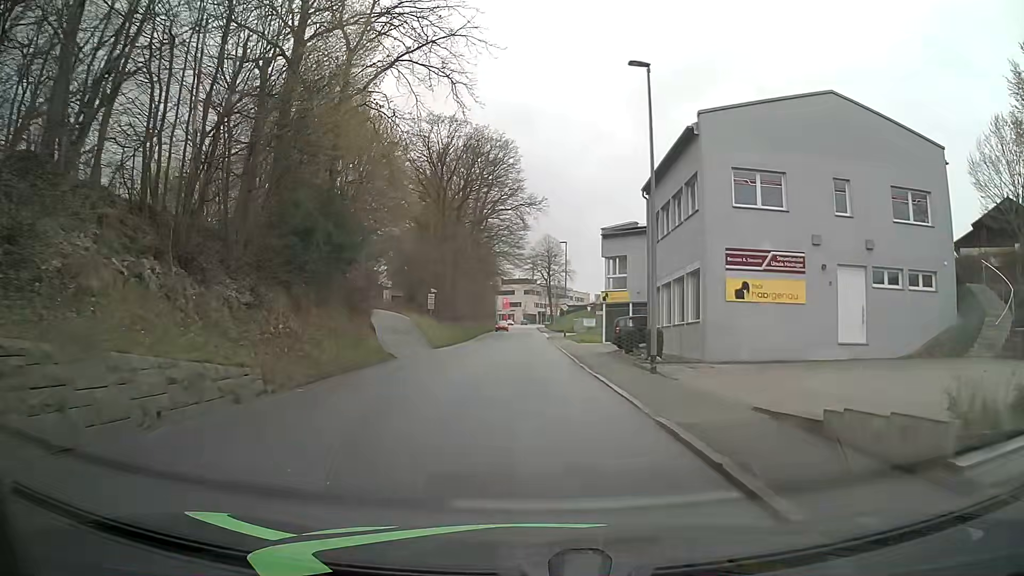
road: tertiary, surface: asphalt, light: Day
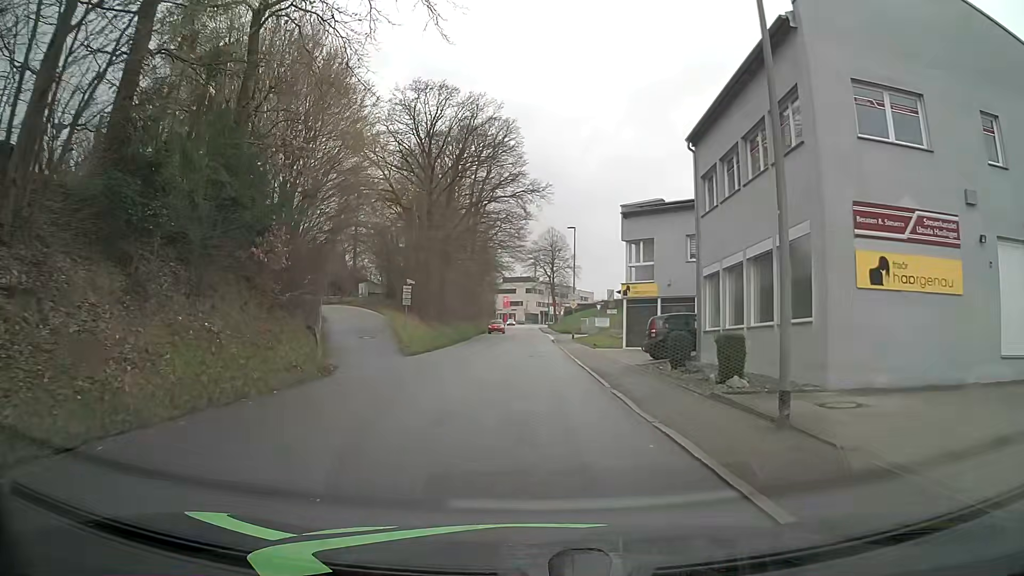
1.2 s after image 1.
(0.0, +8.9) m; 0°
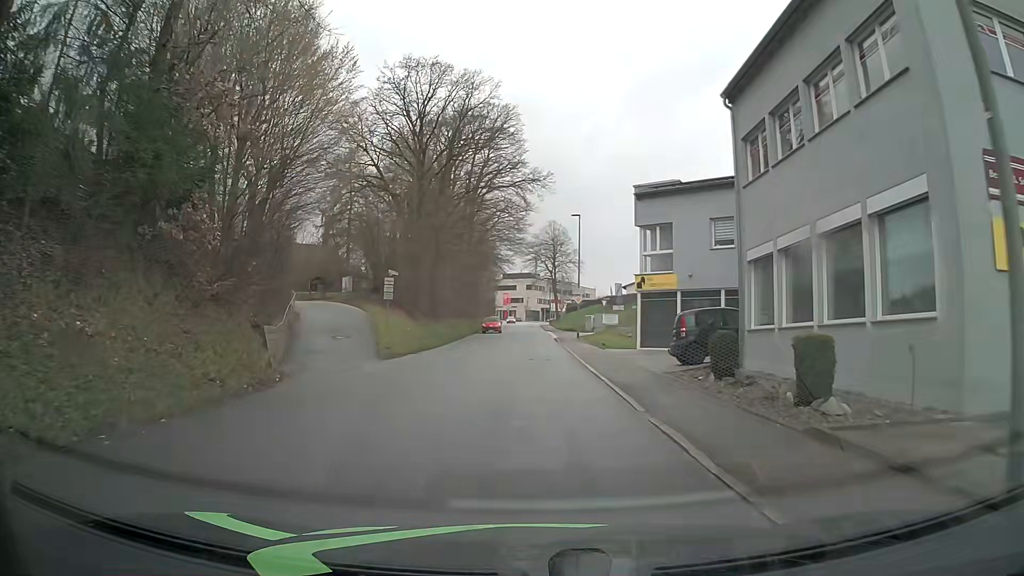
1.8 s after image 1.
(0.0, +4.5) m; 0°
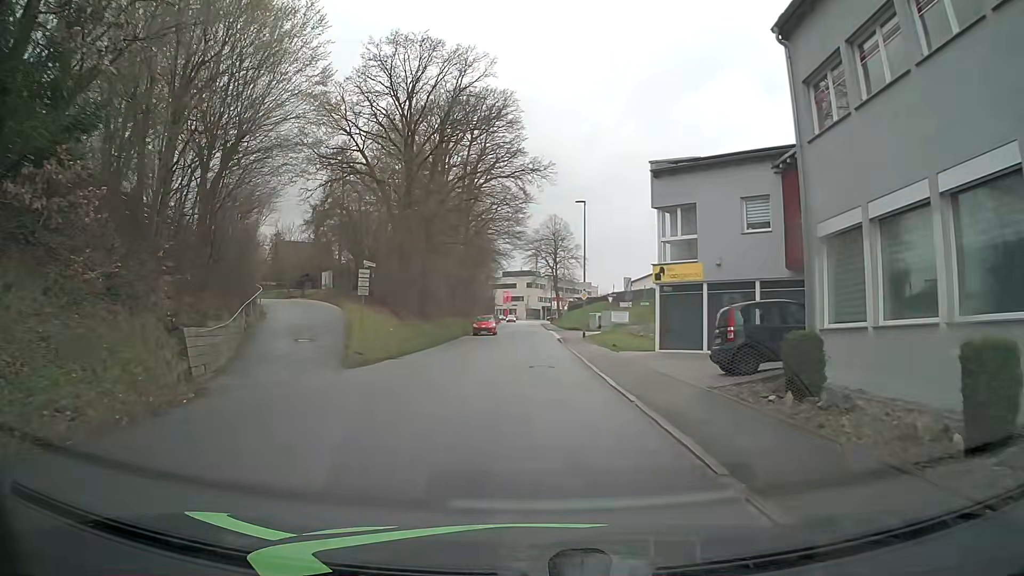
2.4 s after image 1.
(0.0, +4.5) m; 0°
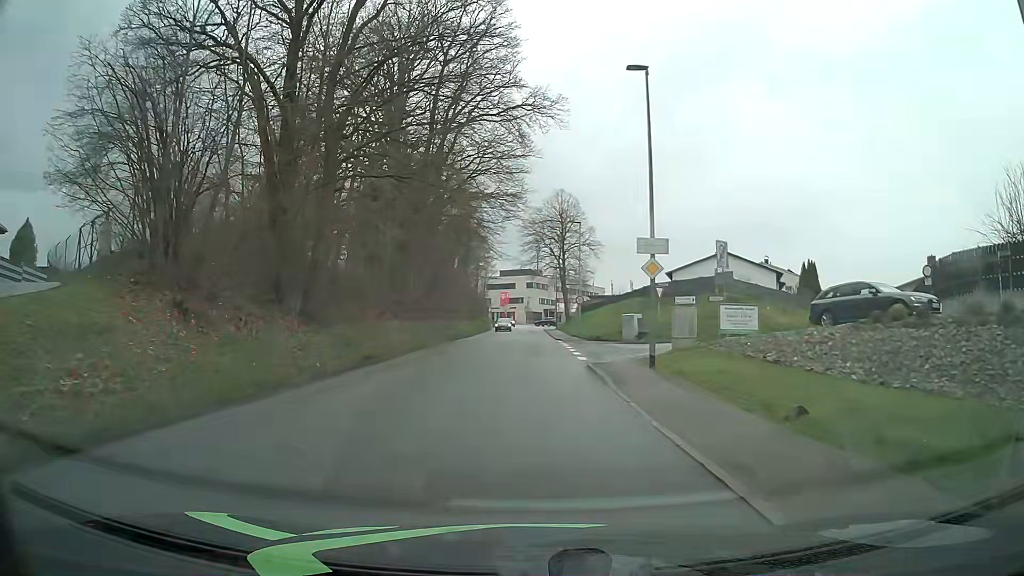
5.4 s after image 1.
(-0.2, +22.4) m; -1°
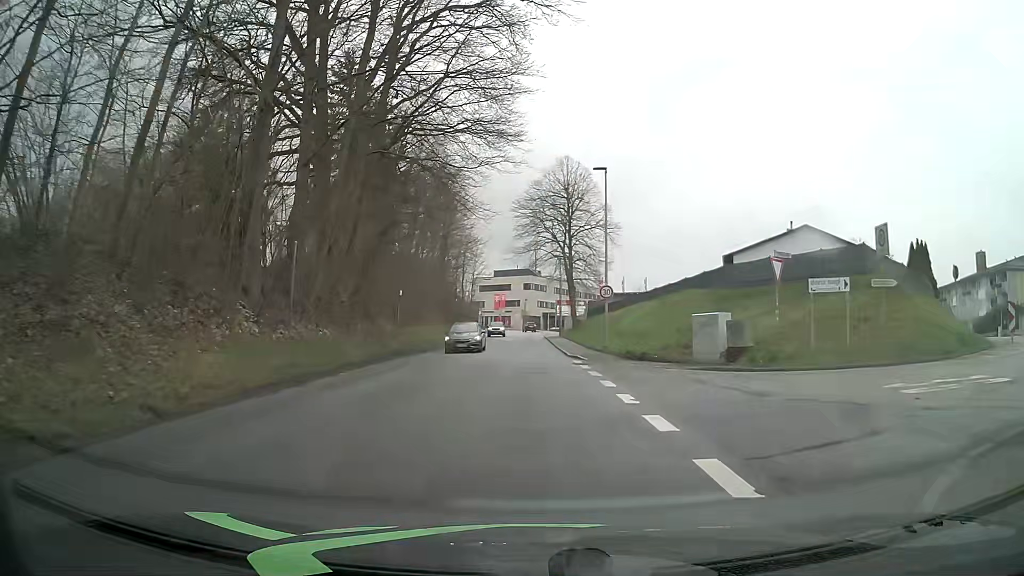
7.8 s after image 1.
(+0.2, +17.8) m; +1°
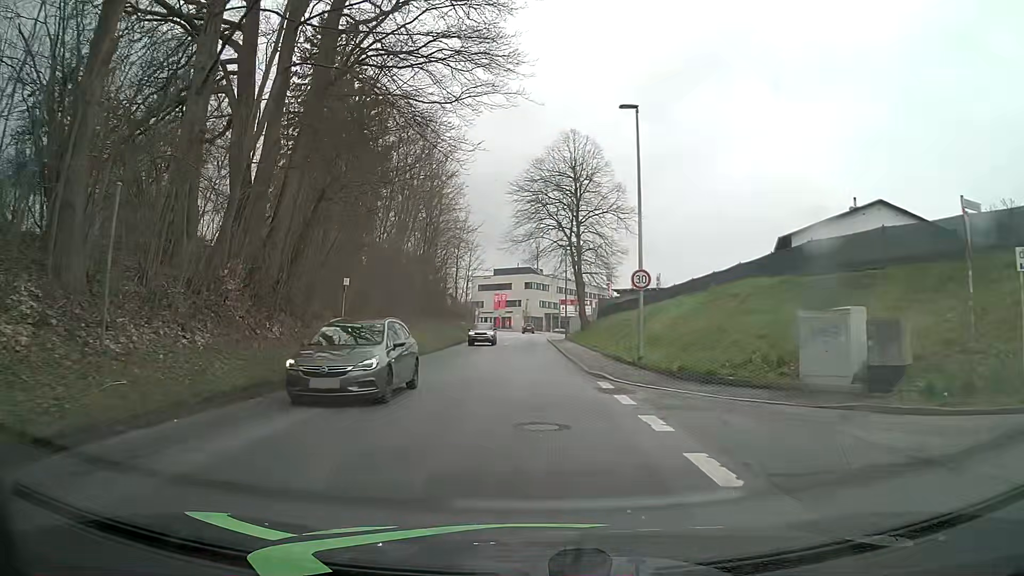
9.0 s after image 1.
(0.0, +8.9) m; 0°
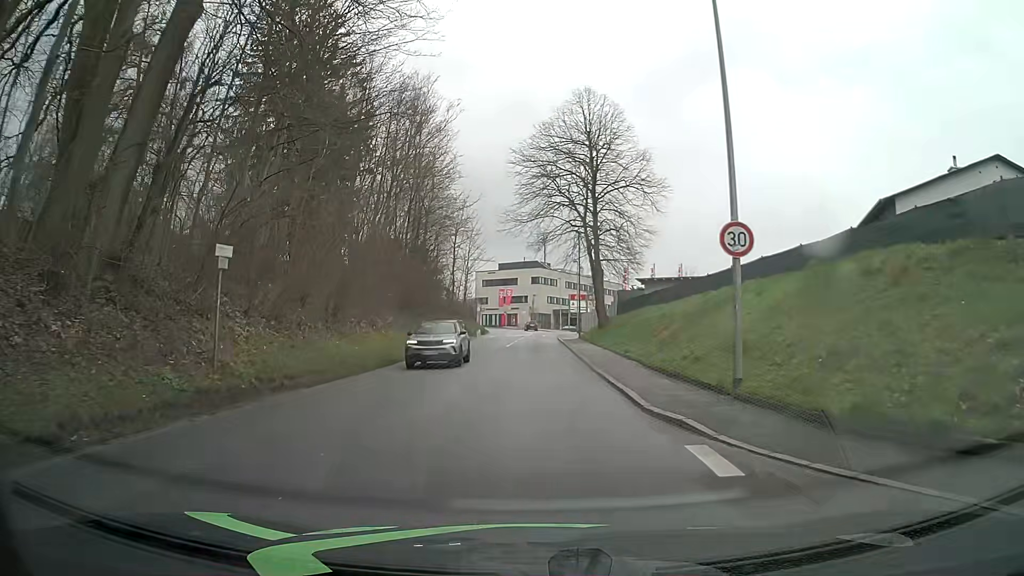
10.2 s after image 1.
(-0.1, +8.9) m; -1°
(0, +10) (0, +20) (0, +30) (0, +40) (0, +50) (0, +60) (+1, +70) (+1, +80) (+1, +90) (+1, +100) m
